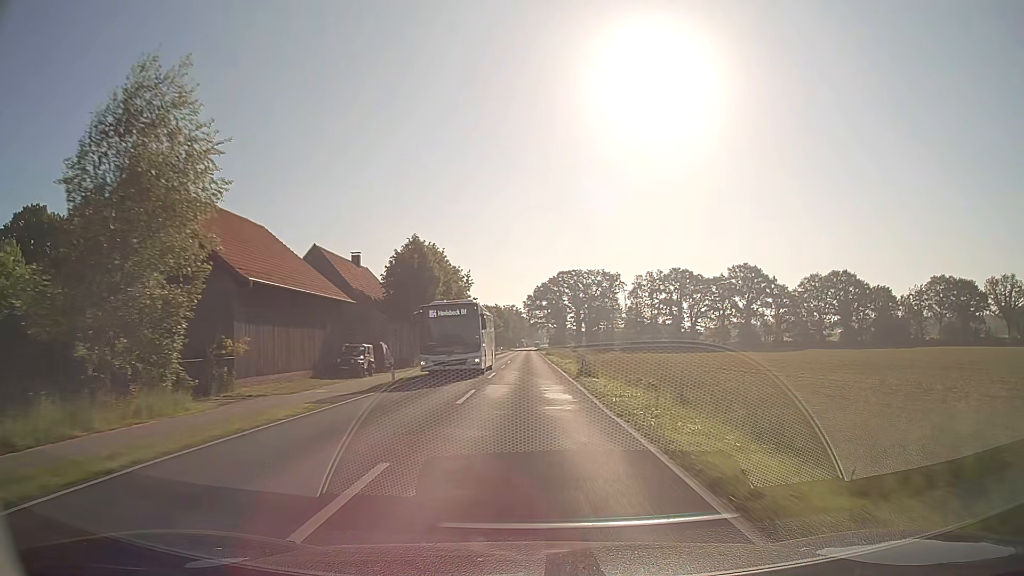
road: secondary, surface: asphalt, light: Day
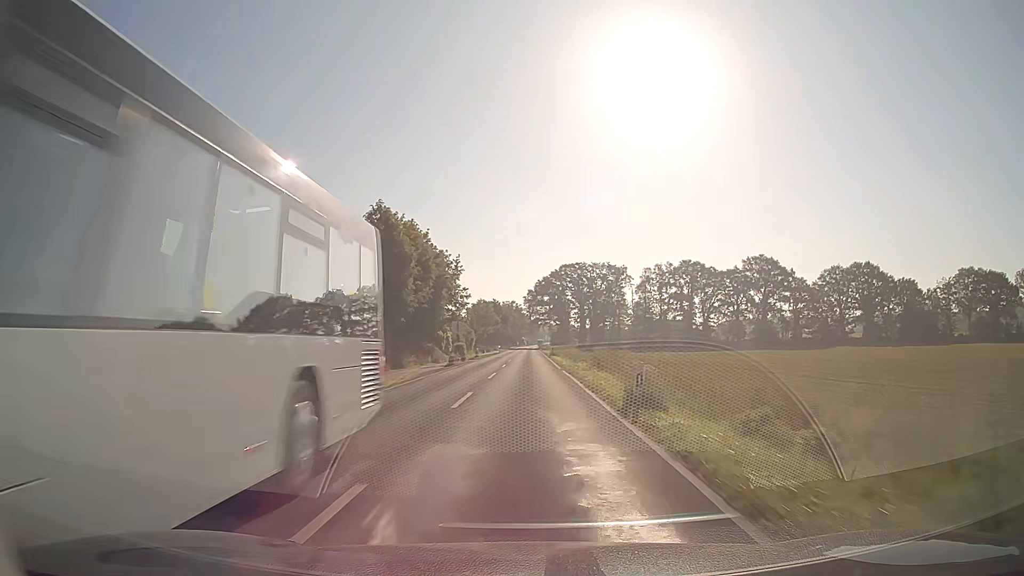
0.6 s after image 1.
(0.0, +13.2) m; 0°
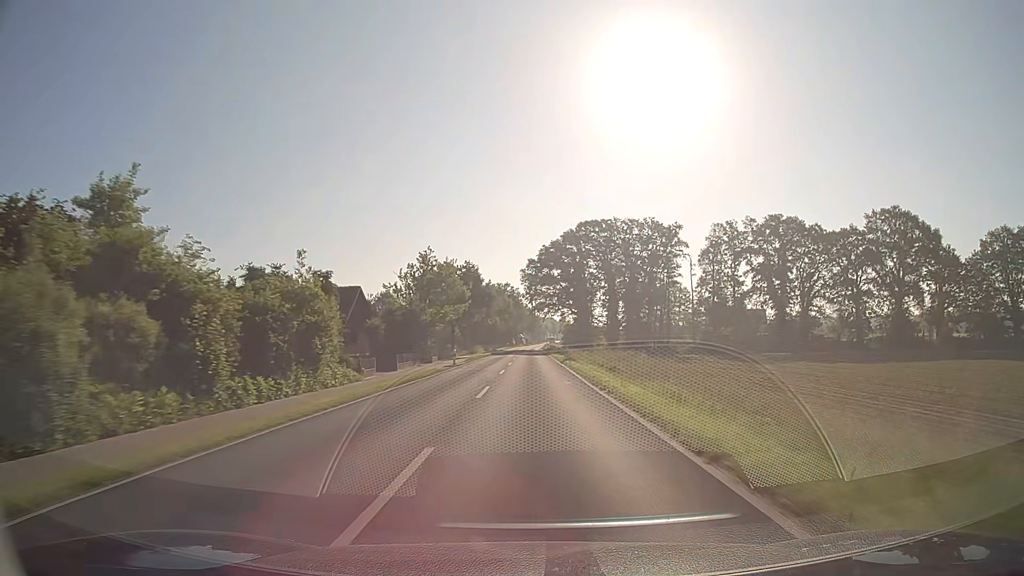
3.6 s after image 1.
(-0.3, +70.2) m; 0°
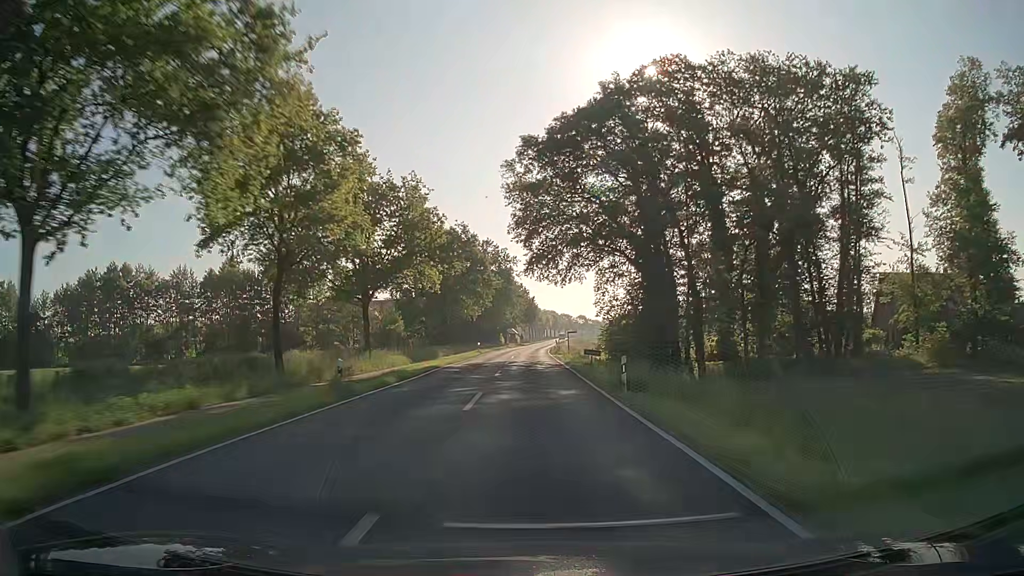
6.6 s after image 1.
(+0.1, +75.4) m; 0°
(0, +10) (0, +20) (0, +30) (0, +40) (0, +50) (0, +60) (+1, +70) (+1, +80) (+1, +90) (+2, +100) m
